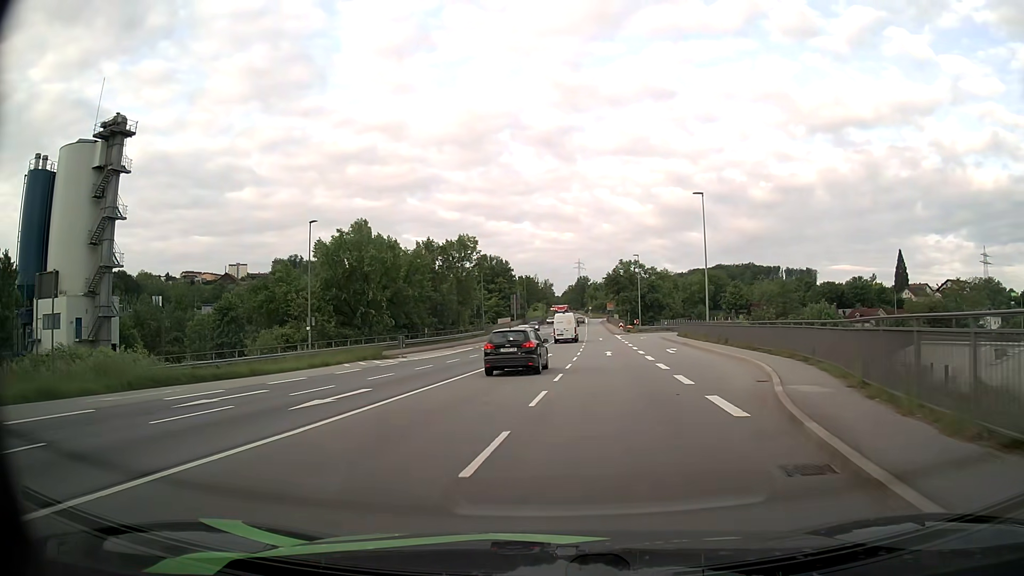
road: primary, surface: asphalt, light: Day
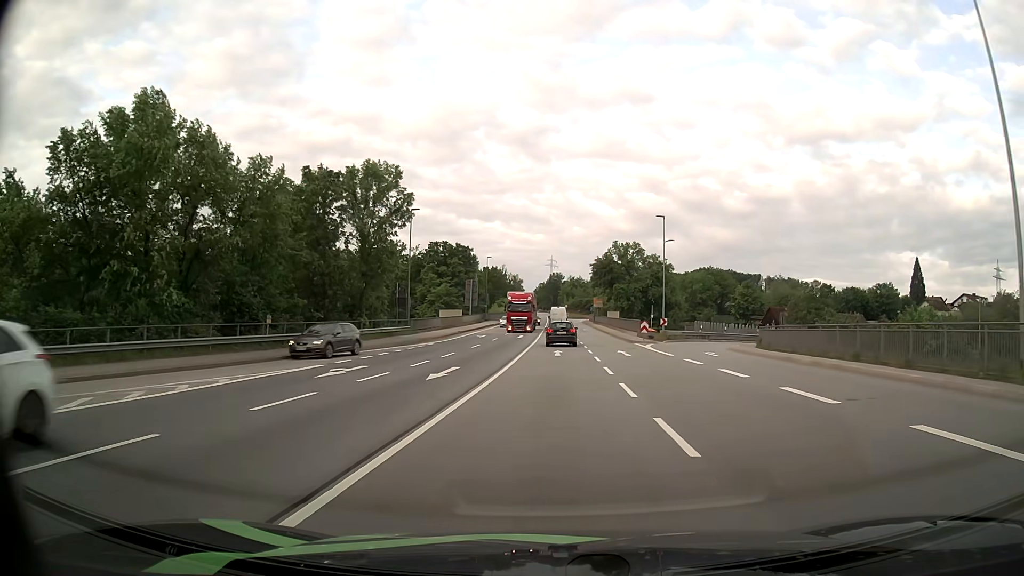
(-0.2, +35.7) m; +2°
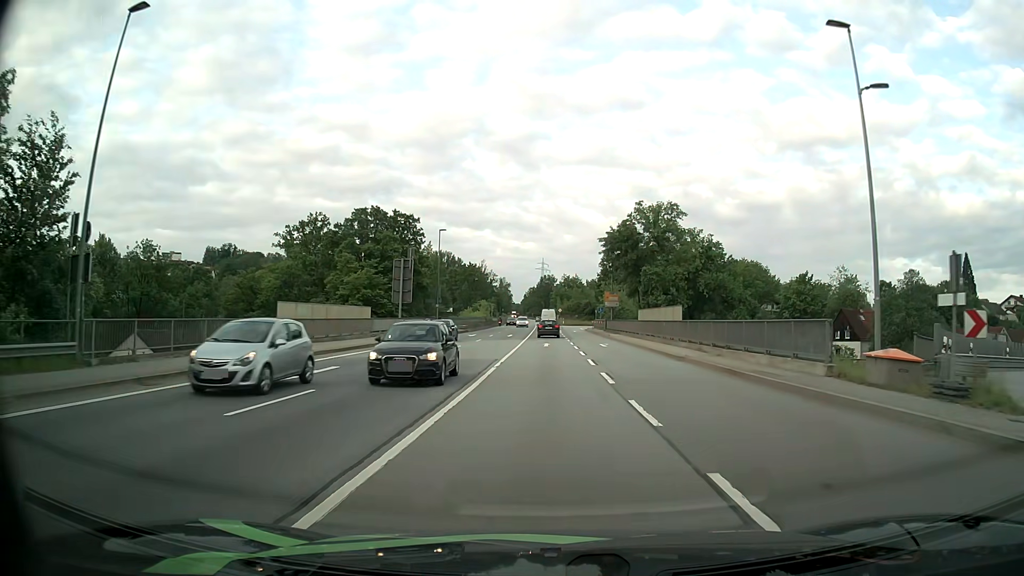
(+0.7, +40.1) m; 0°
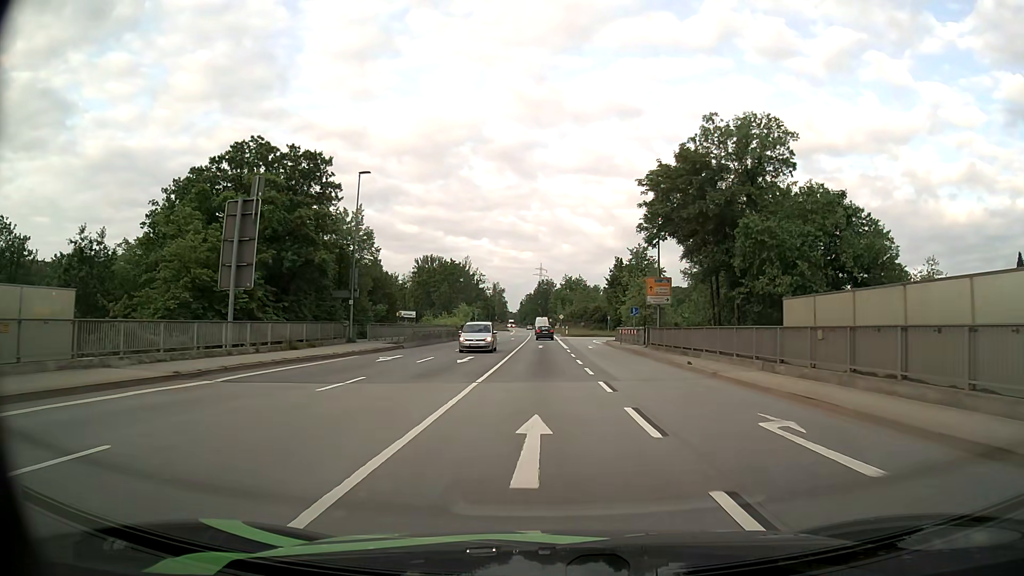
(+0.2, +31.4) m; 0°
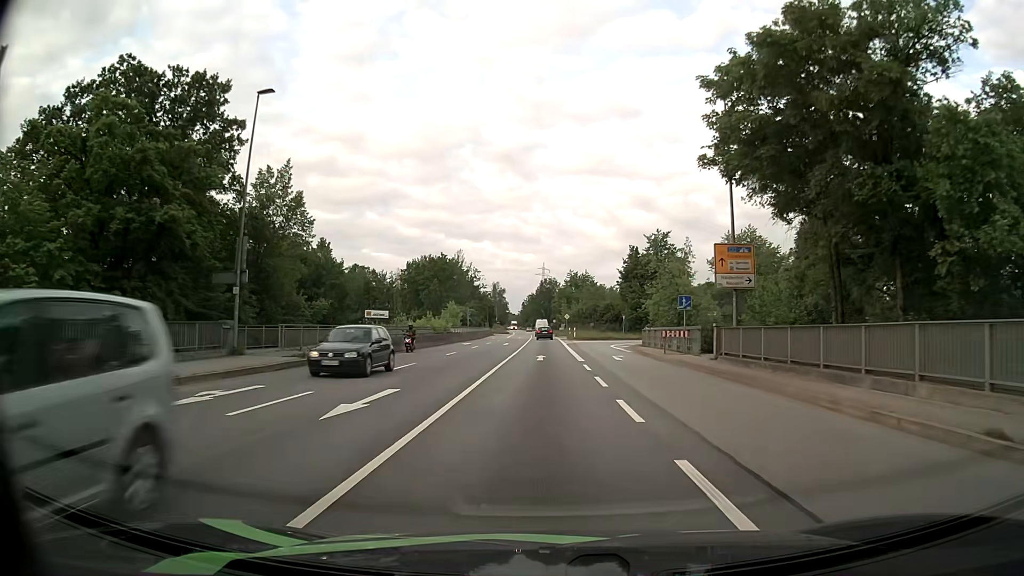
(0.0, +16.3) m; 0°
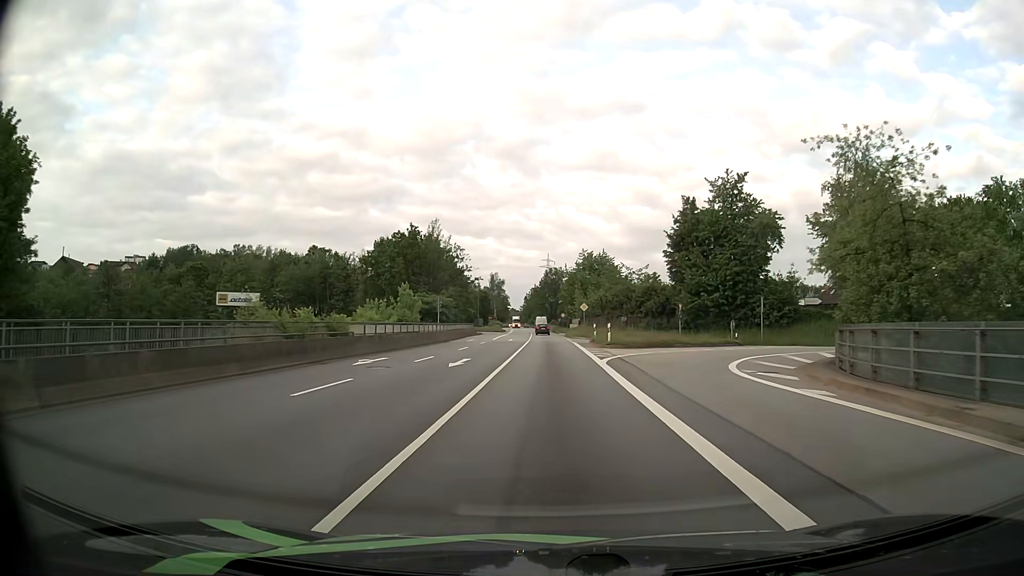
(-0.3, +33.6) m; 0°
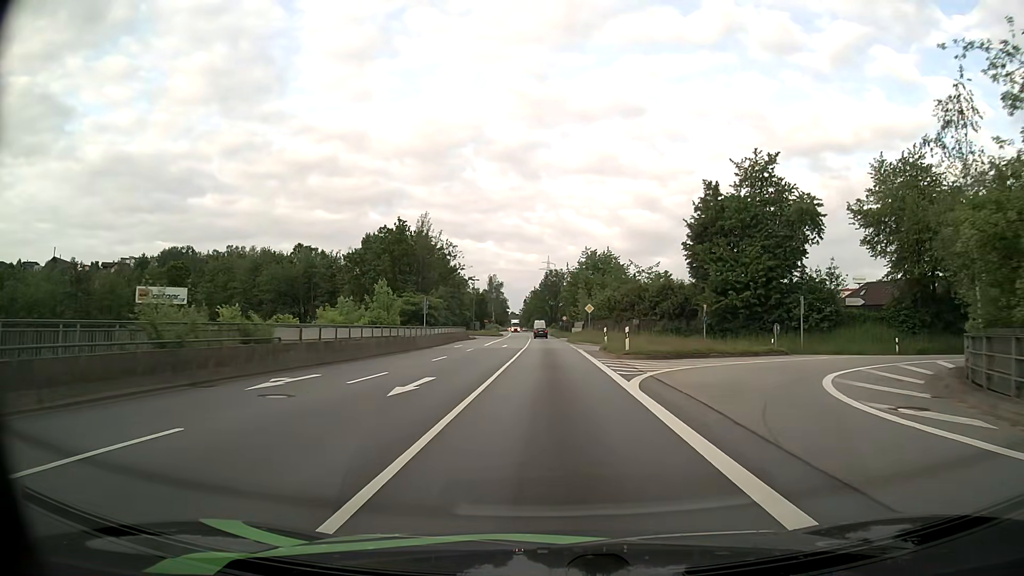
(0.0, +8.3) m; 0°
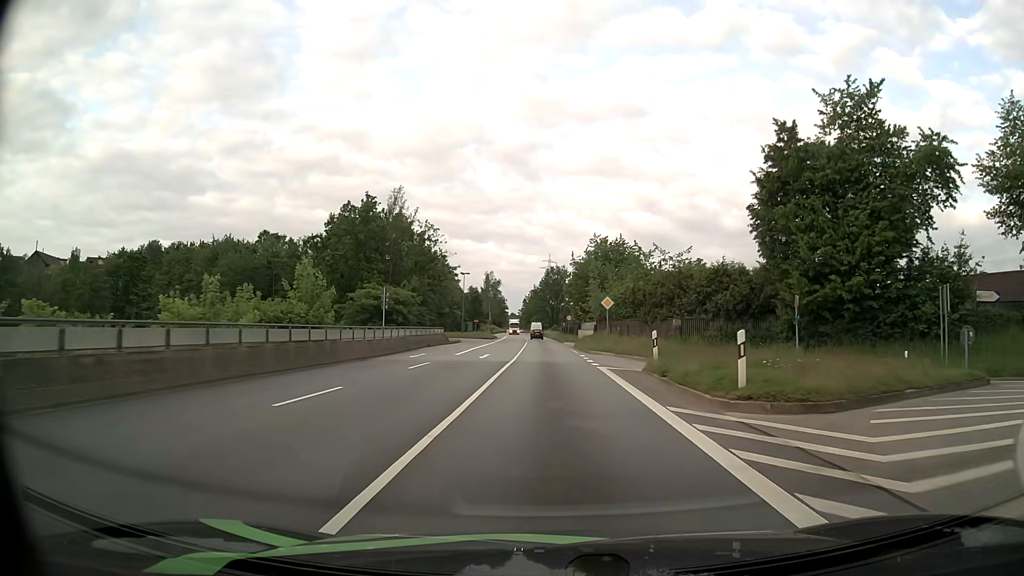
(0.0, +16.7) m; 0°
(0, +10) (0, +20) (0, +30) (0, +40) (0, +50) (0, +60) (0, +70) (-1, +80) (-1, +90) (-1, +100) m
